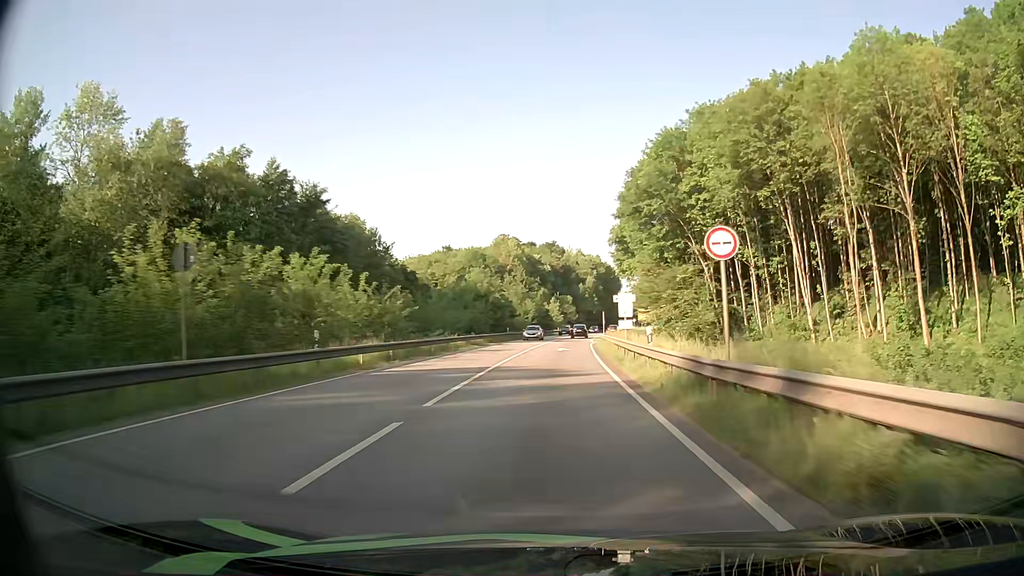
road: primary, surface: asphalt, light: Day
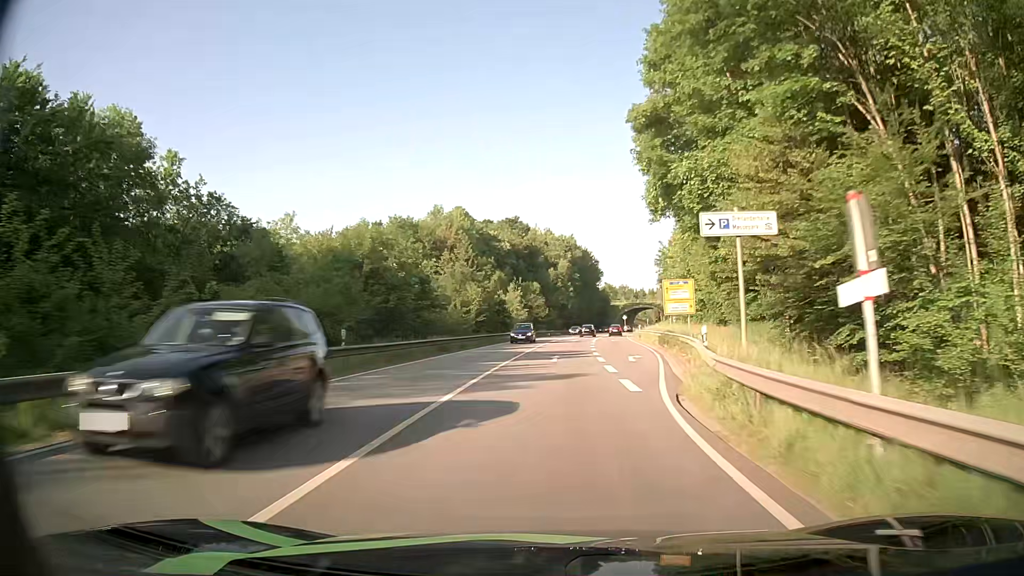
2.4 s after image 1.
(+1.2, +46.0) m; +3°
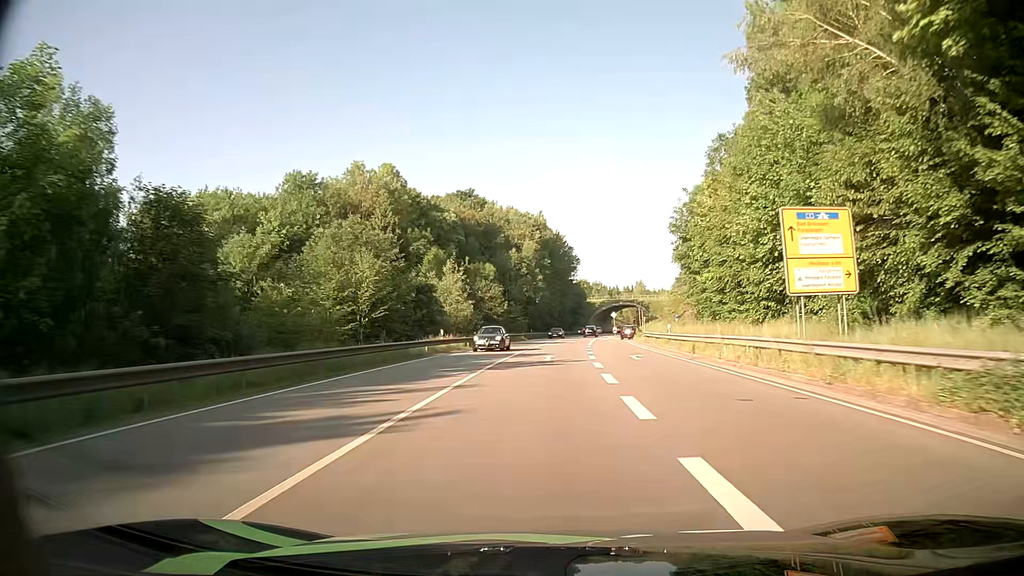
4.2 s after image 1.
(+0.9, +34.2) m; +3°
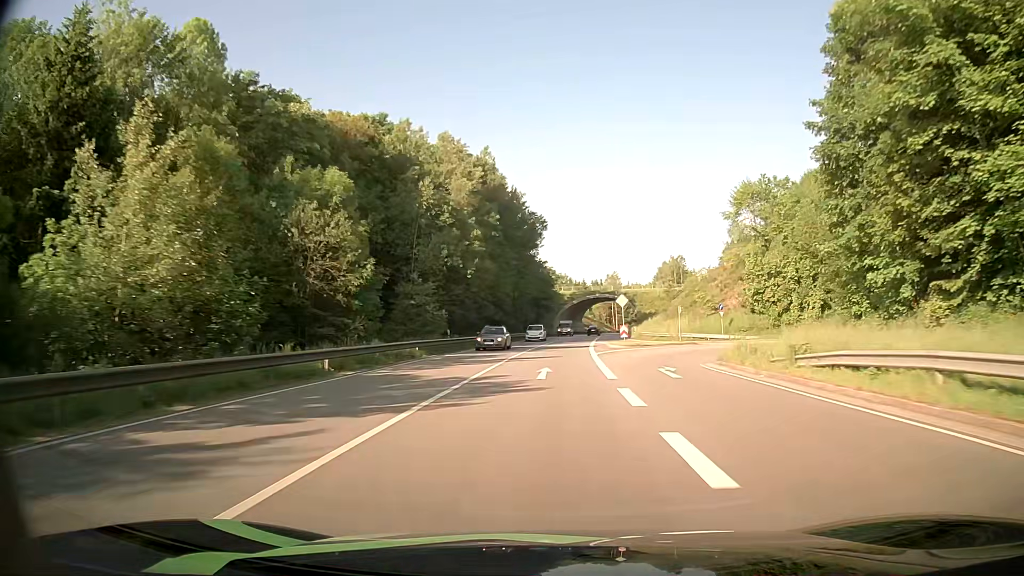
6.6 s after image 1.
(+1.0, +46.6) m; +3°
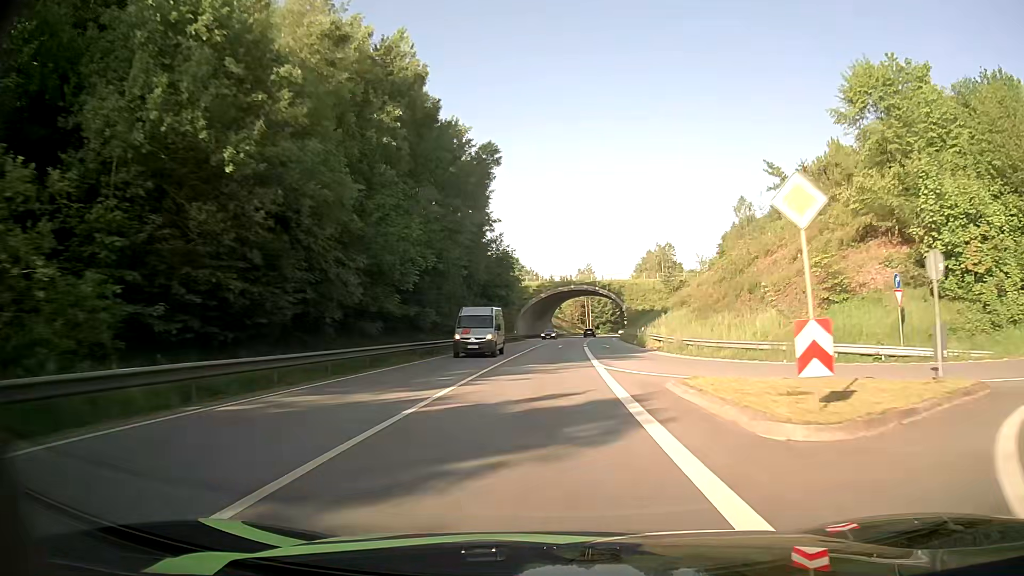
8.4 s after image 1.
(+0.9, +35.6) m; +3°
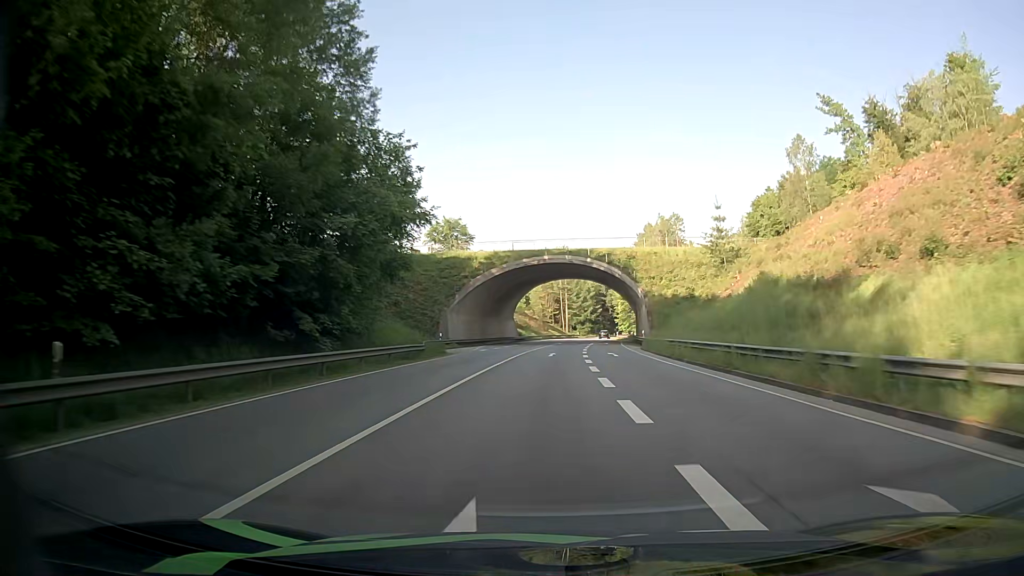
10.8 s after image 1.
(+1.4, +48.1) m; +3°
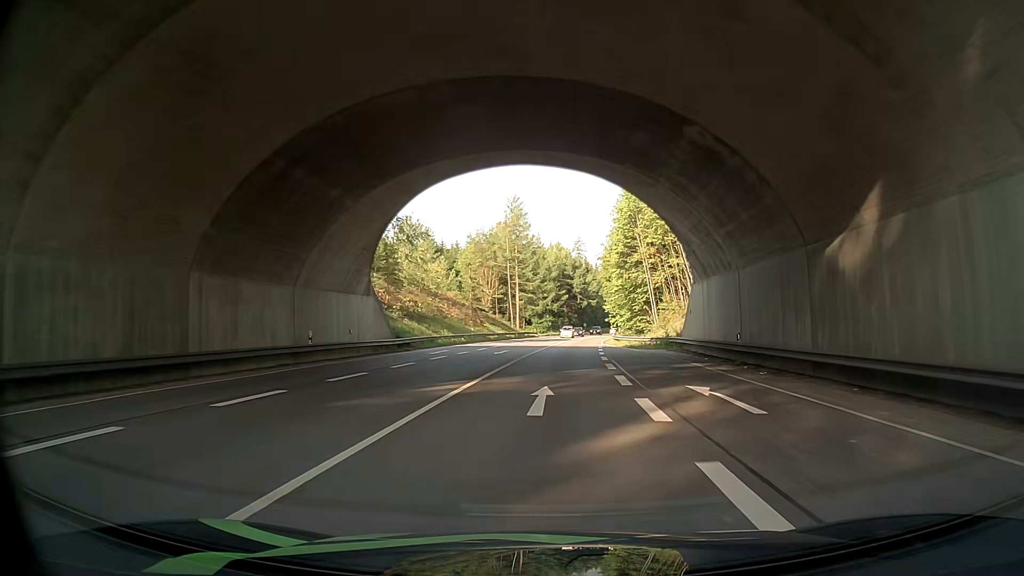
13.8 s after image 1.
(+1.5, +60.4) m; +4°
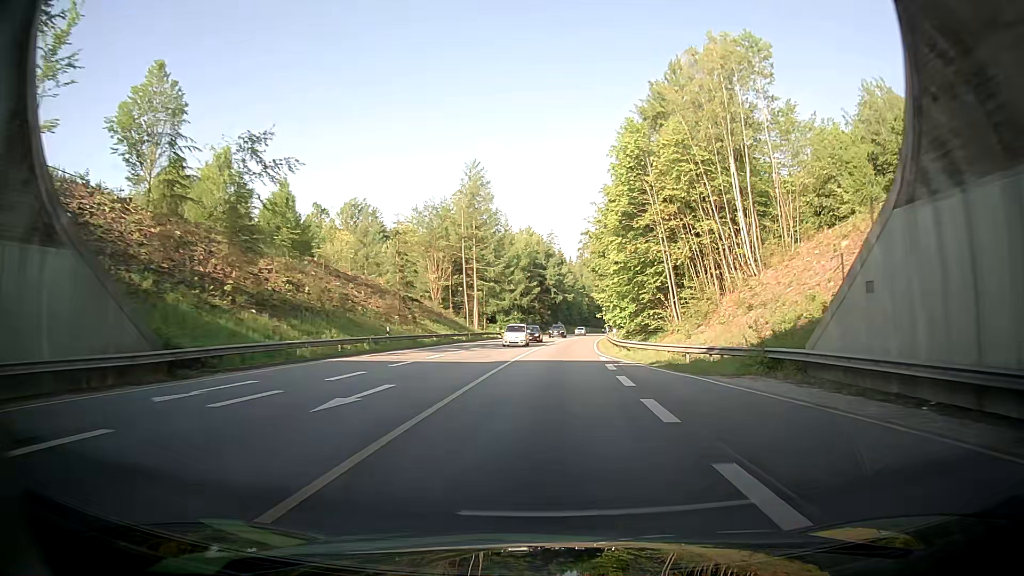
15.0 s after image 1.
(+0.2, +24.2) m; +1°
(0, +10) (+1, +20) (+1, +30) (+2, +40) (+3, +50) (+4, +60) (+5, +70) (+6, +80) (+7, +90) (+9, +100) m
